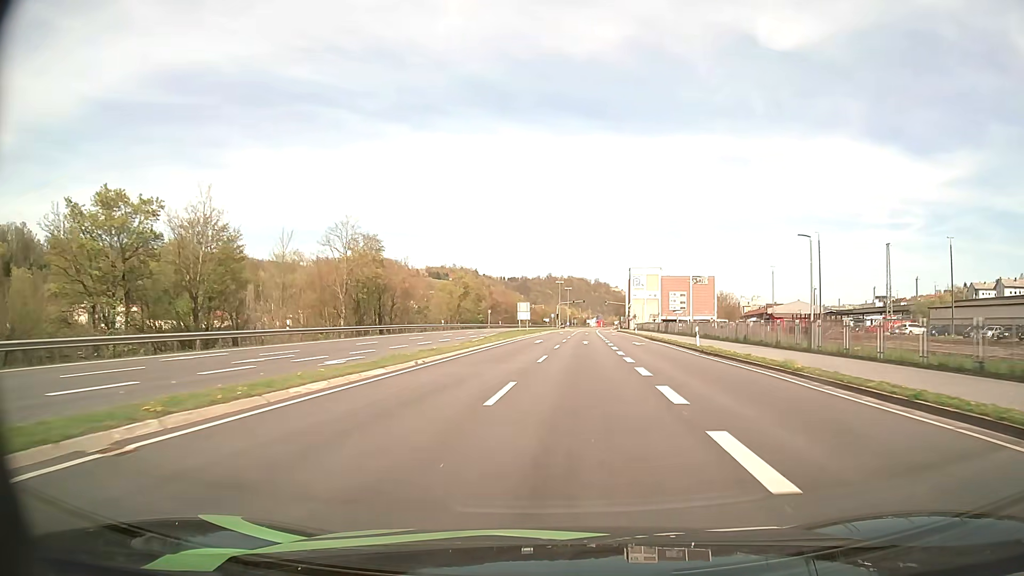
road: primary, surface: asphalt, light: Day
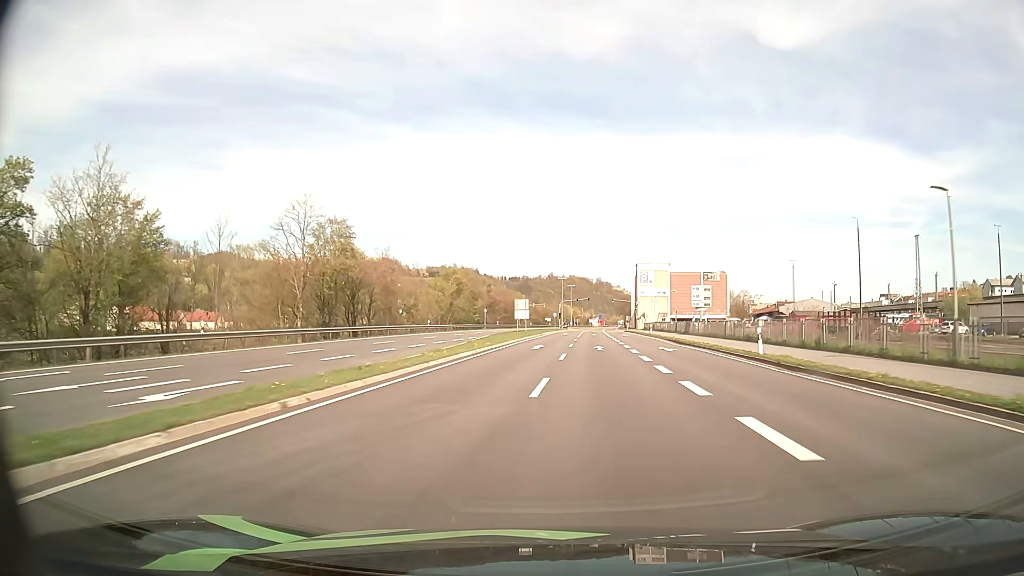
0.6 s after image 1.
(0.0, +10.8) m; 0°
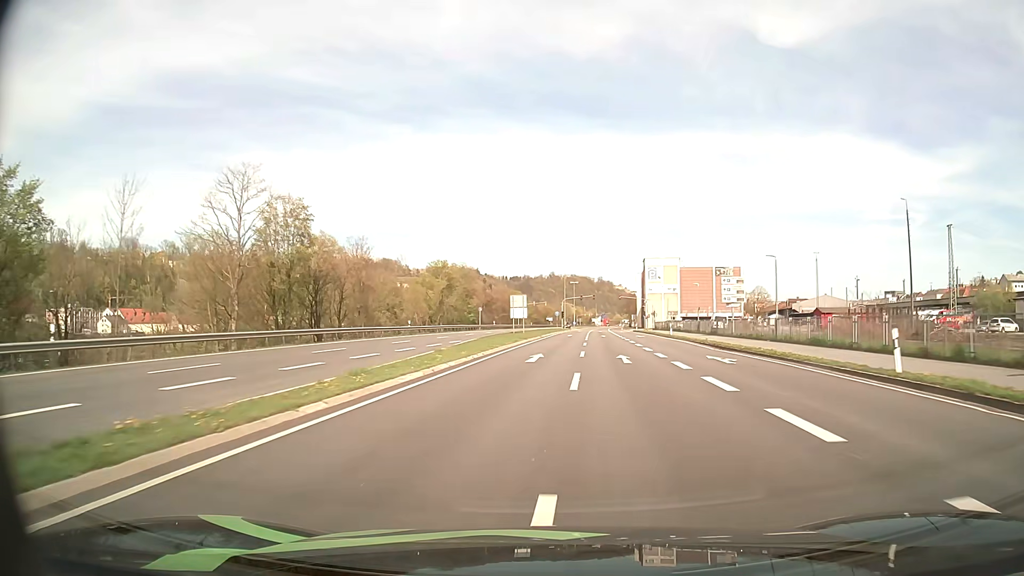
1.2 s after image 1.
(0.0, +10.8) m; 0°
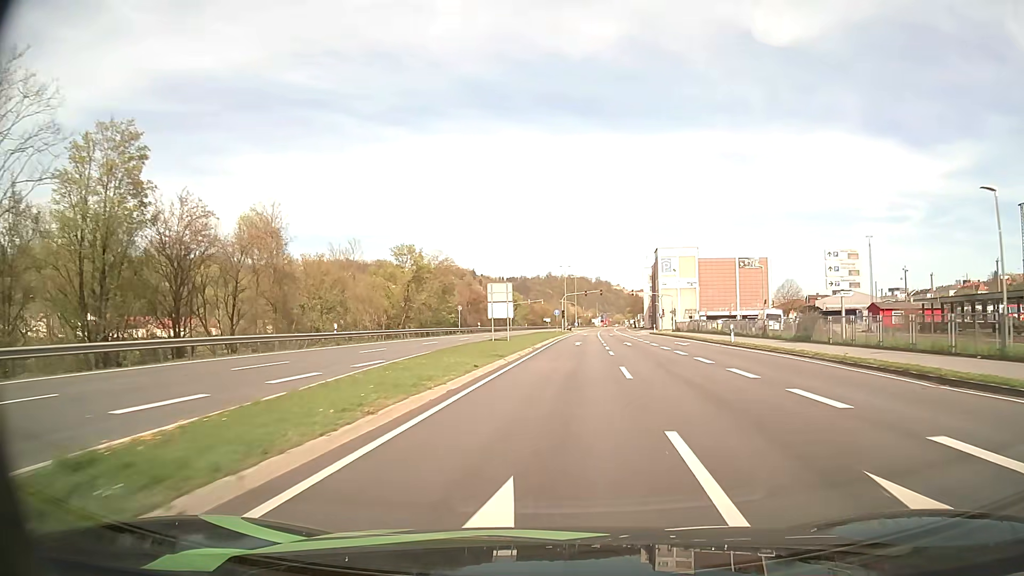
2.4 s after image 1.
(0.0, +21.0) m; 0°
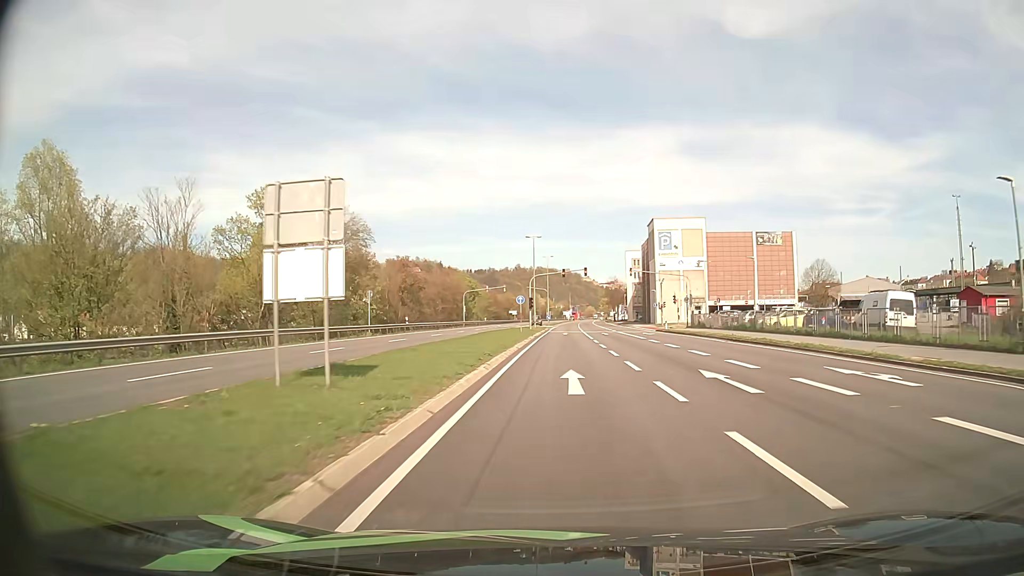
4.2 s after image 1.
(+0.7, +28.9) m; +3°
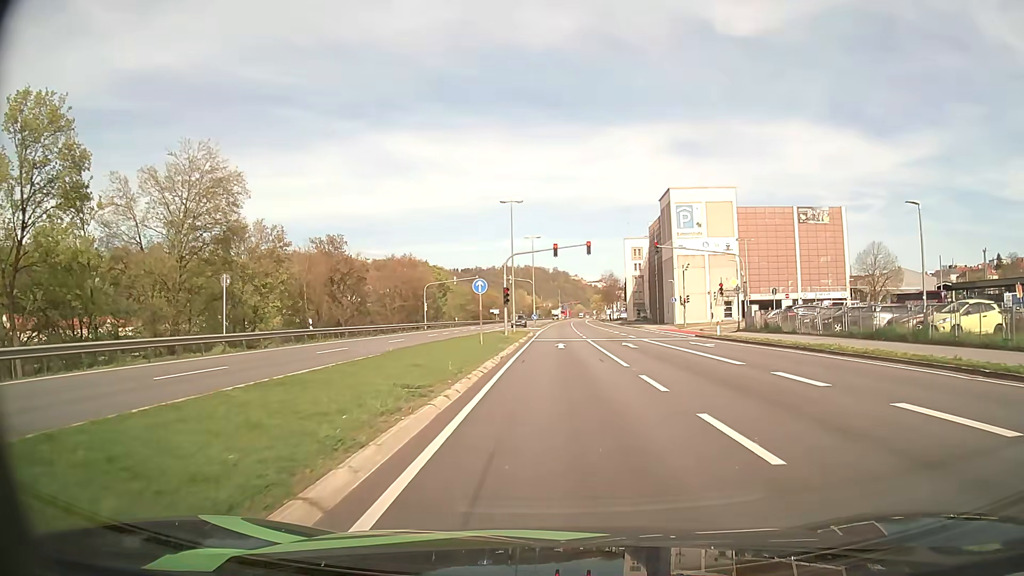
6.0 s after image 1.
(+0.2, +22.1) m; +1°
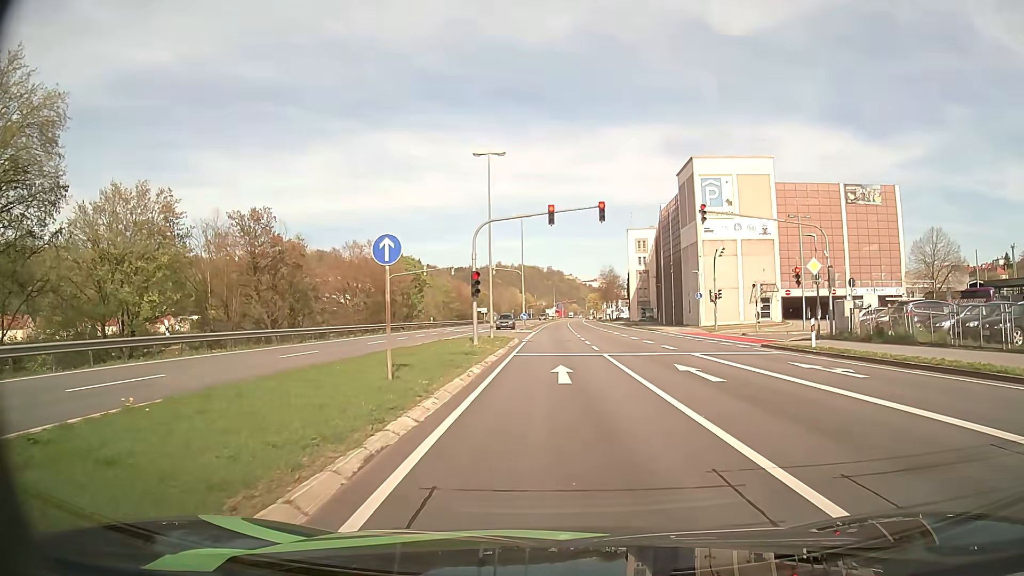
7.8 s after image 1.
(+0.1, +14.8) m; 0°
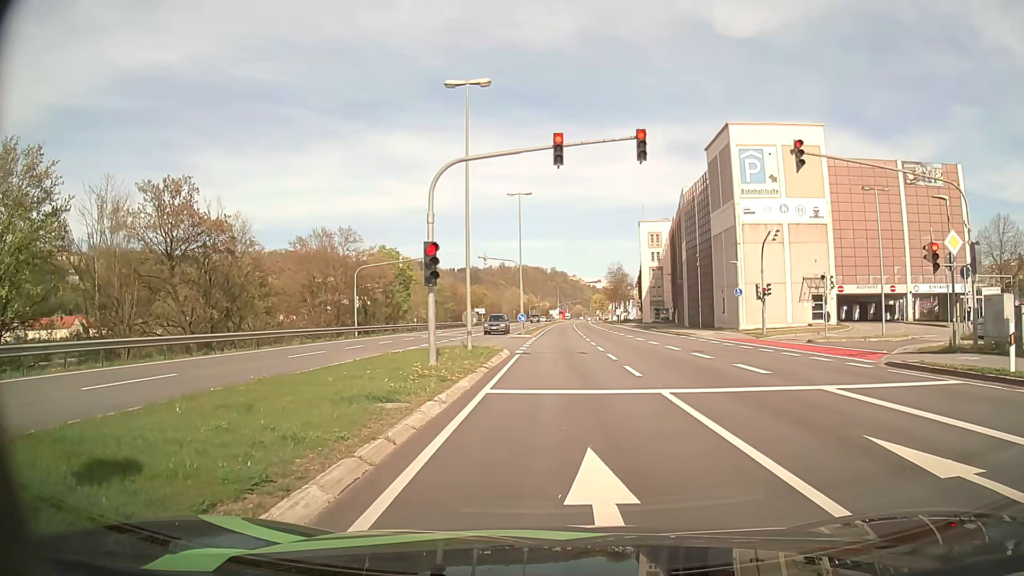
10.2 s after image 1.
(0.0, +11.2) m; 0°
